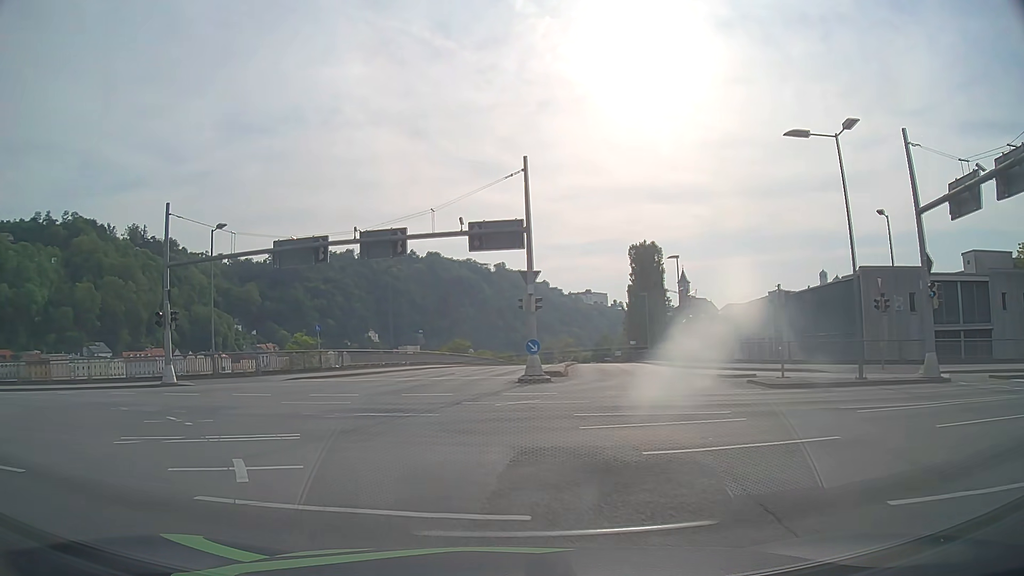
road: primary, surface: asphalt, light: Day
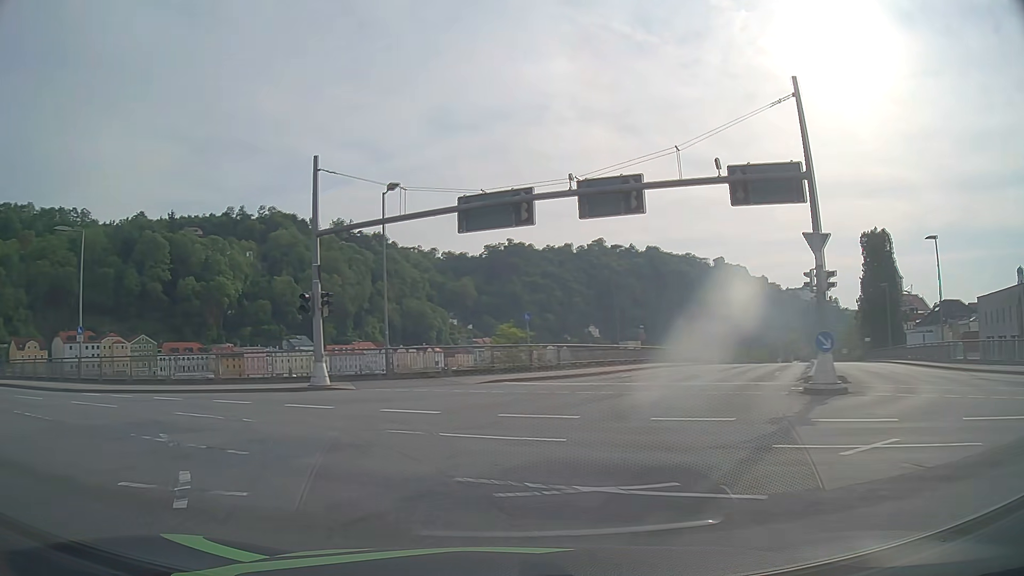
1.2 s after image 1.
(-1.2, +8.0) m; -17°
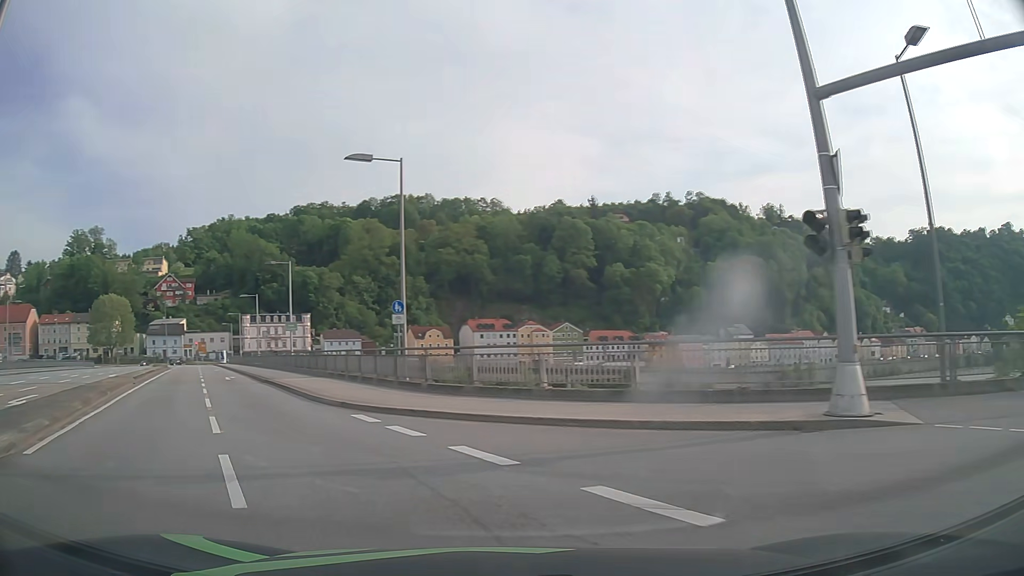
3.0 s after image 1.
(-4.5, +12.5) m; -38°
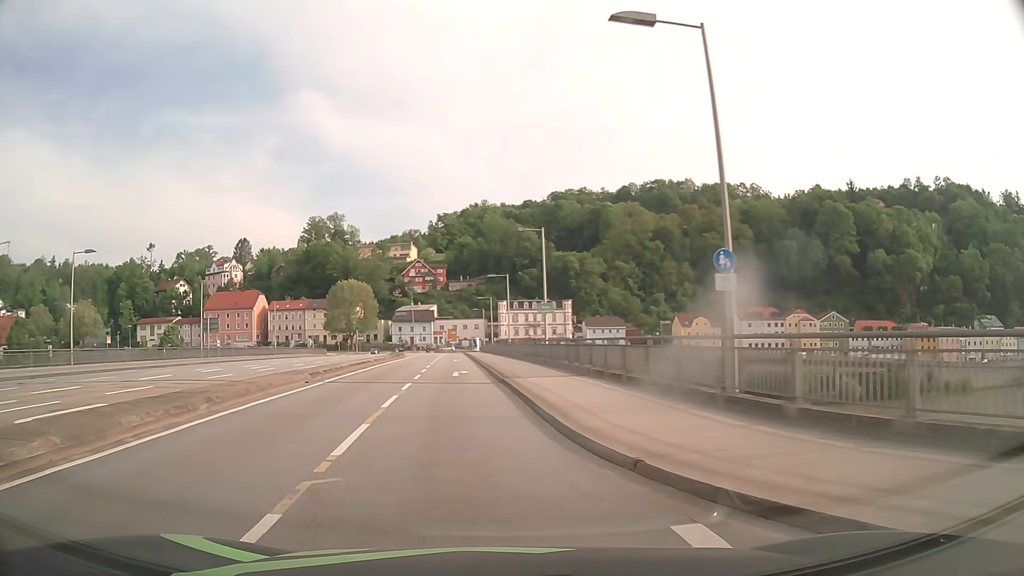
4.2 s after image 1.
(-2.2, +9.5) m; -22°
